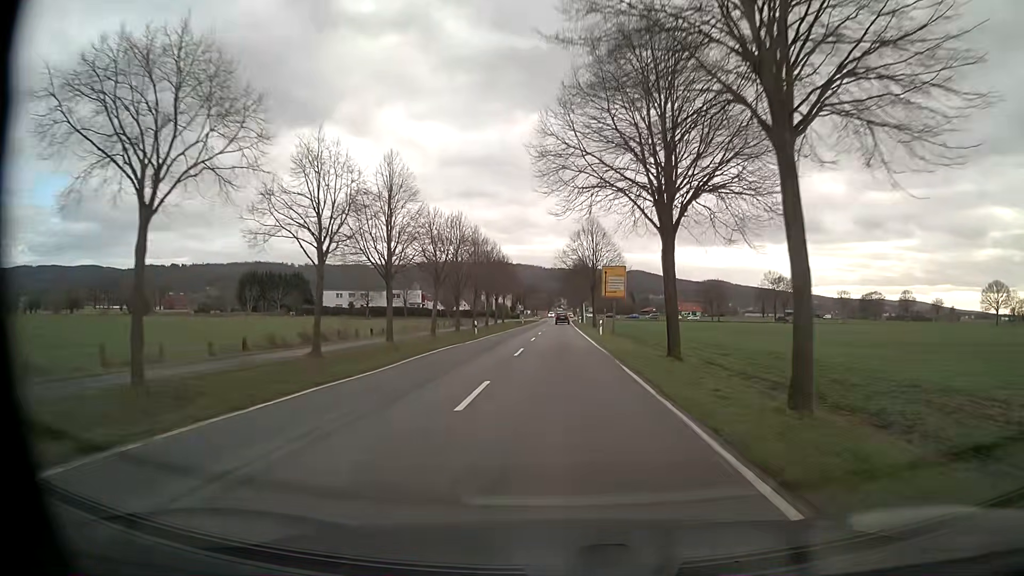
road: tertiary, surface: asphalt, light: Day
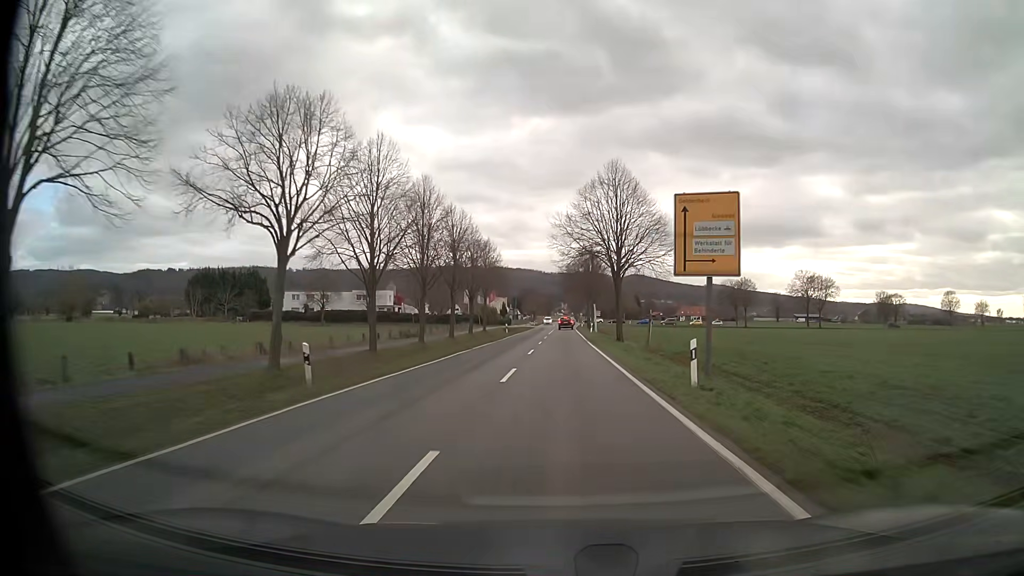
(-0.2, +30.4) m; -1°
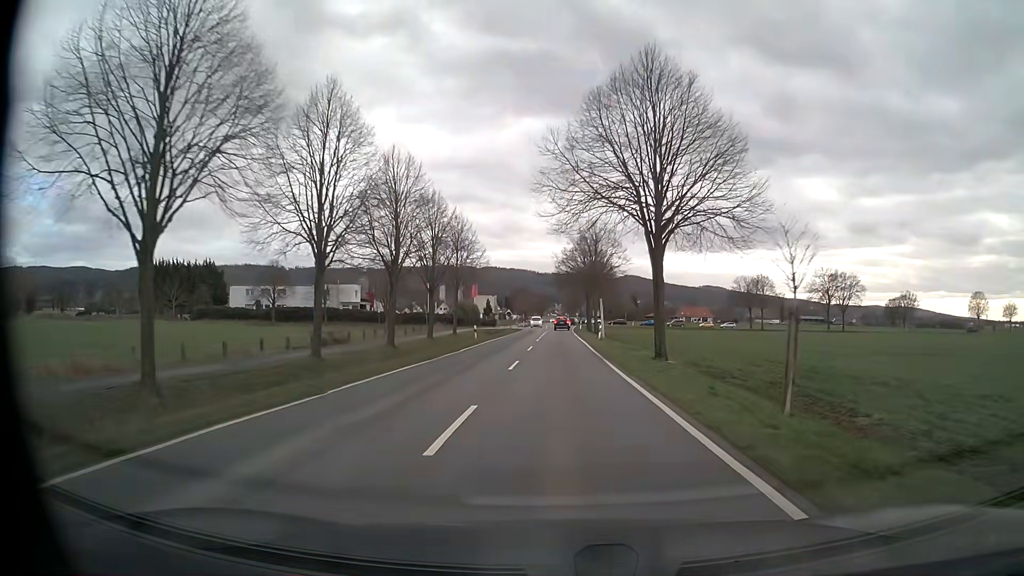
(+0.1, +20.4) m; +1°
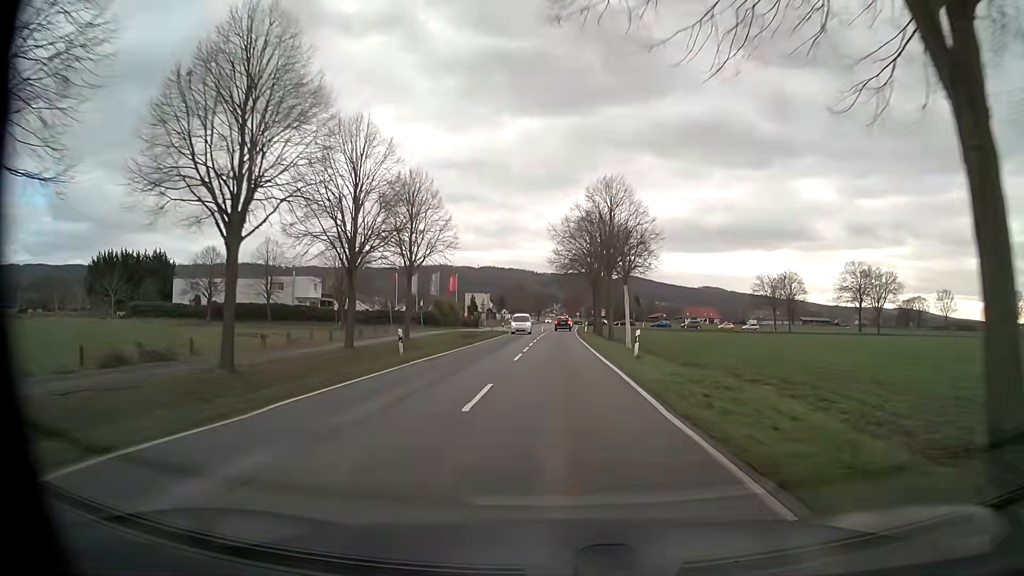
(0.0, +20.8) m; 0°
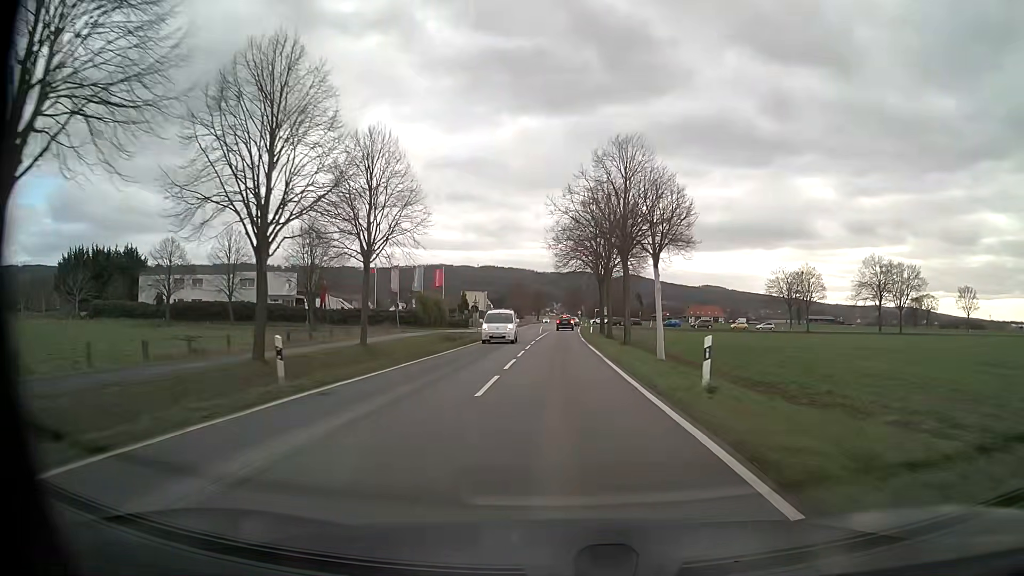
(0.0, +10.6) m; 0°
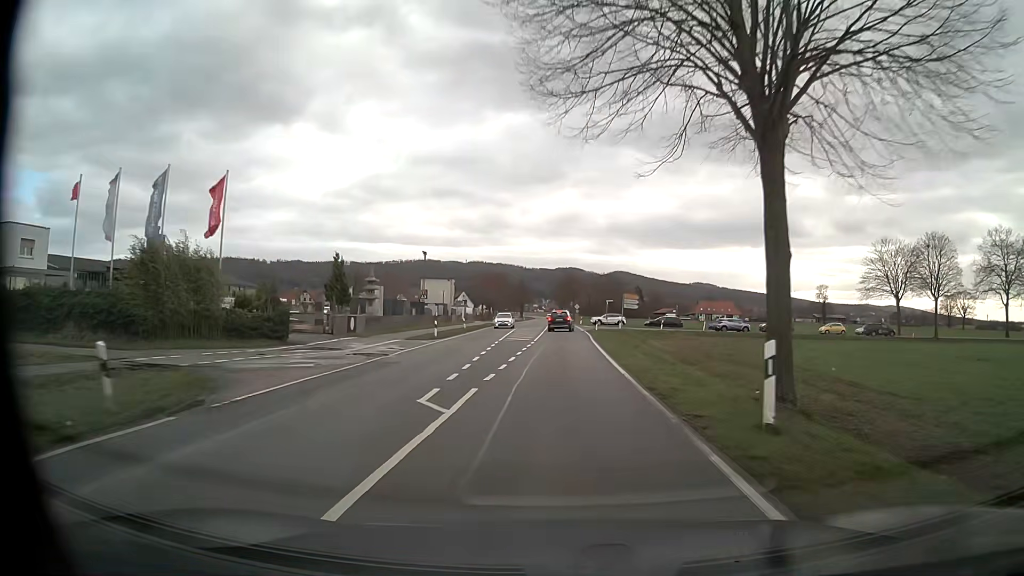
(+0.5, +51.1) m; +1°
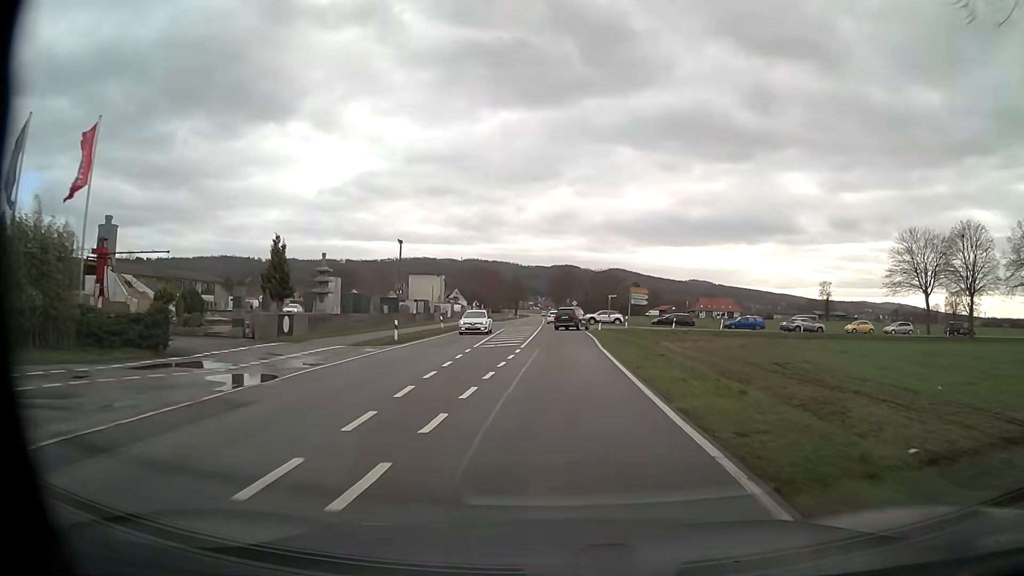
(0.0, +9.2) m; 0°
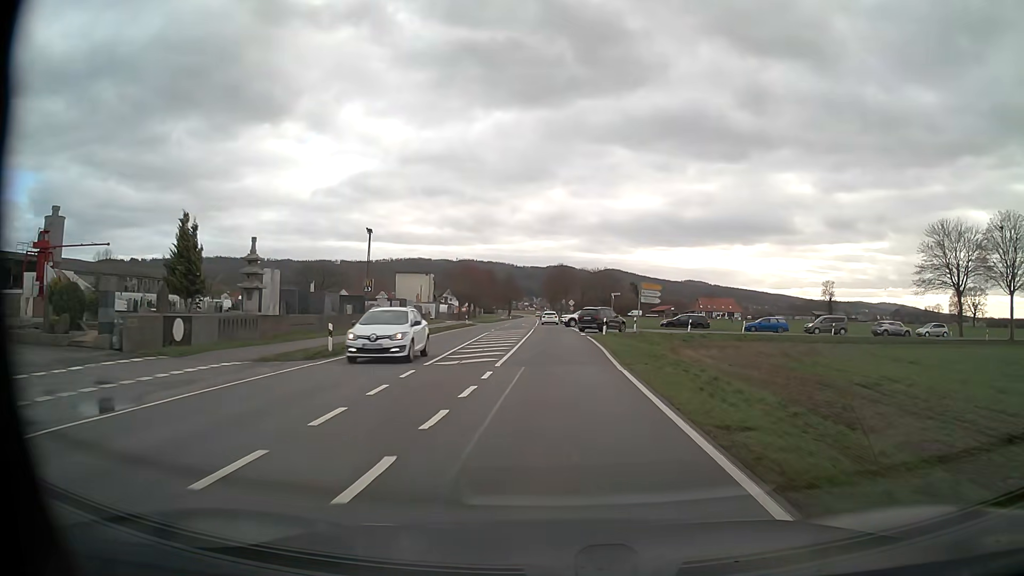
(+0.1, +8.8) m; +1°
(0, +10) (0, +20) (0, +30) (0, +40) (+3, +49) (+11, +55) (+21, +57) (+31, +58) (+41, +59) (+51, +59) m
